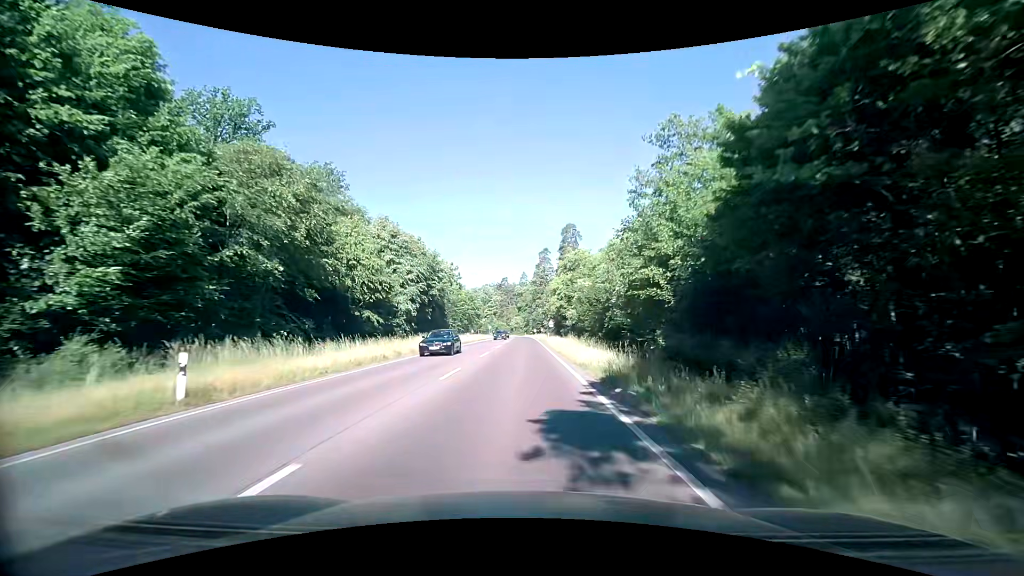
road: secondary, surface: asphalt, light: Day
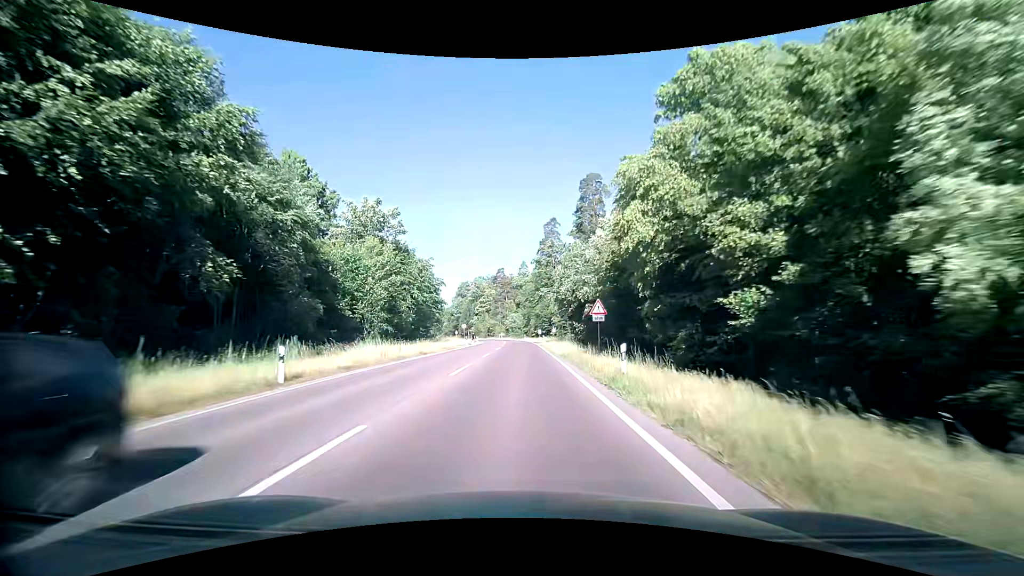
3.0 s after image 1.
(0.0, +46.2) m; -1°
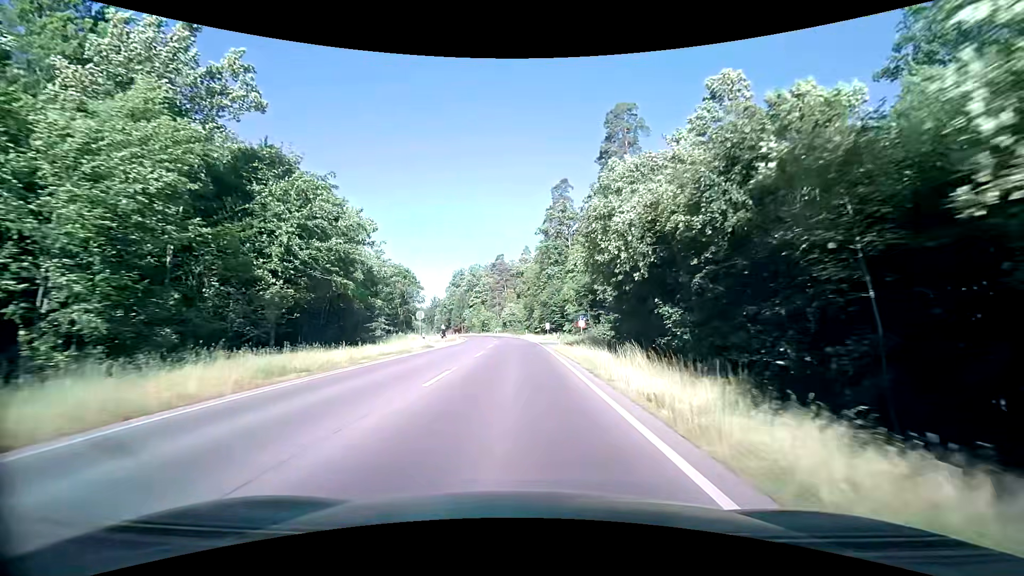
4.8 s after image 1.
(+0.2, +27.8) m; 0°
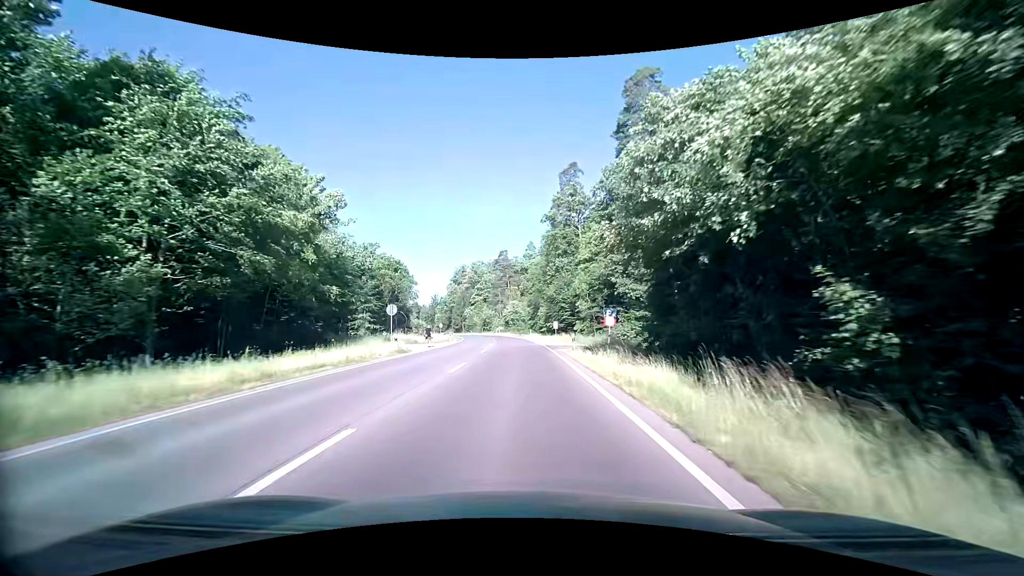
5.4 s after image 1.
(0.0, +8.9) m; 0°
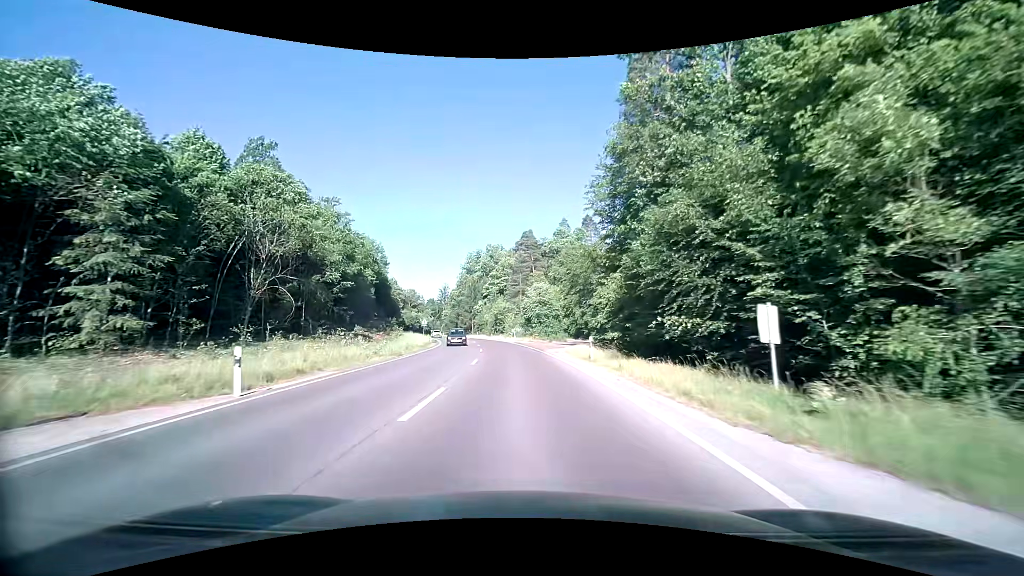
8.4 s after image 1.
(-1.1, +43.4) m; -3°
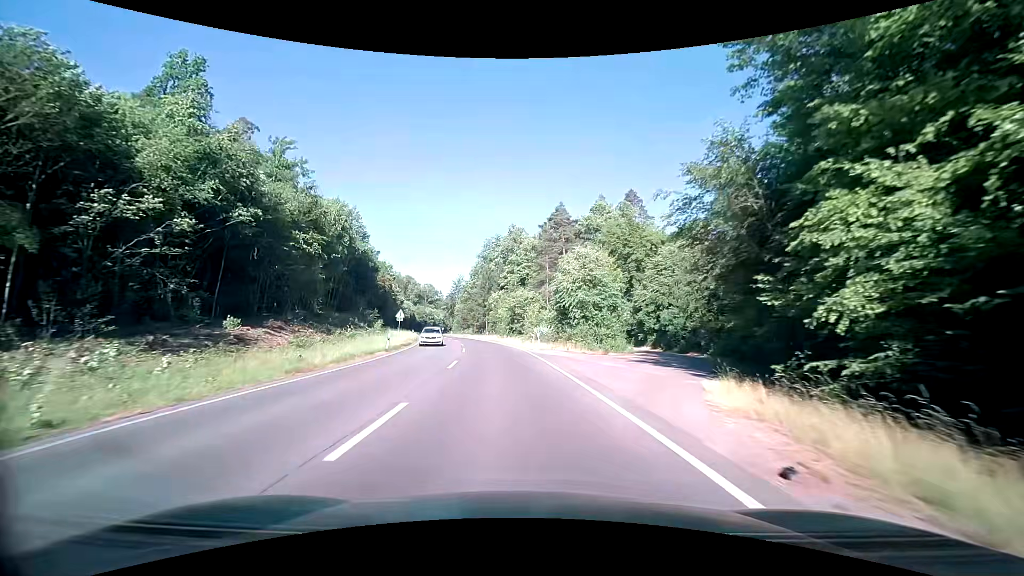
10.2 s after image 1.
(-0.6, +26.5) m; -2°
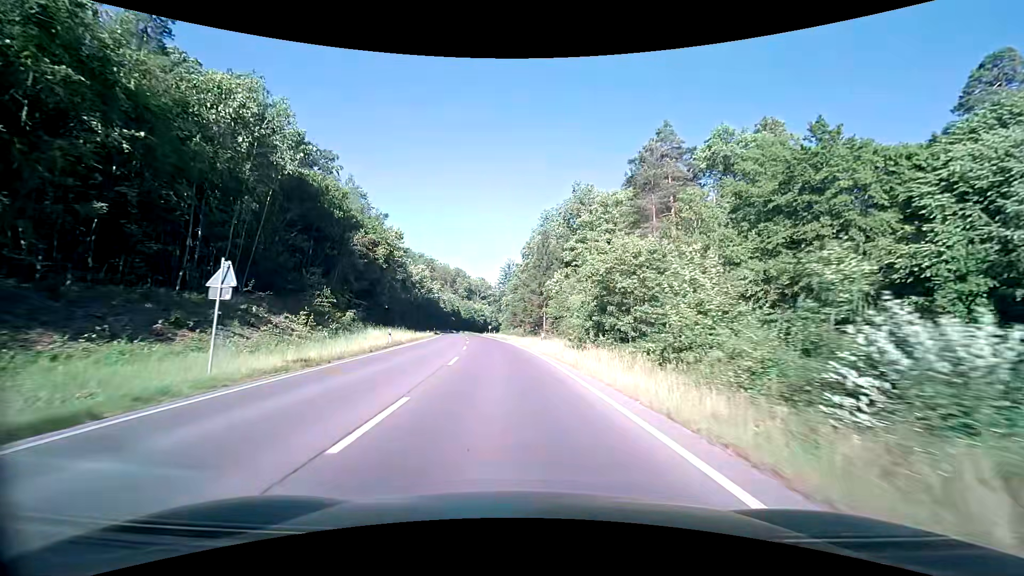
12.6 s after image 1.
(-2.4, +35.9) m; -7°
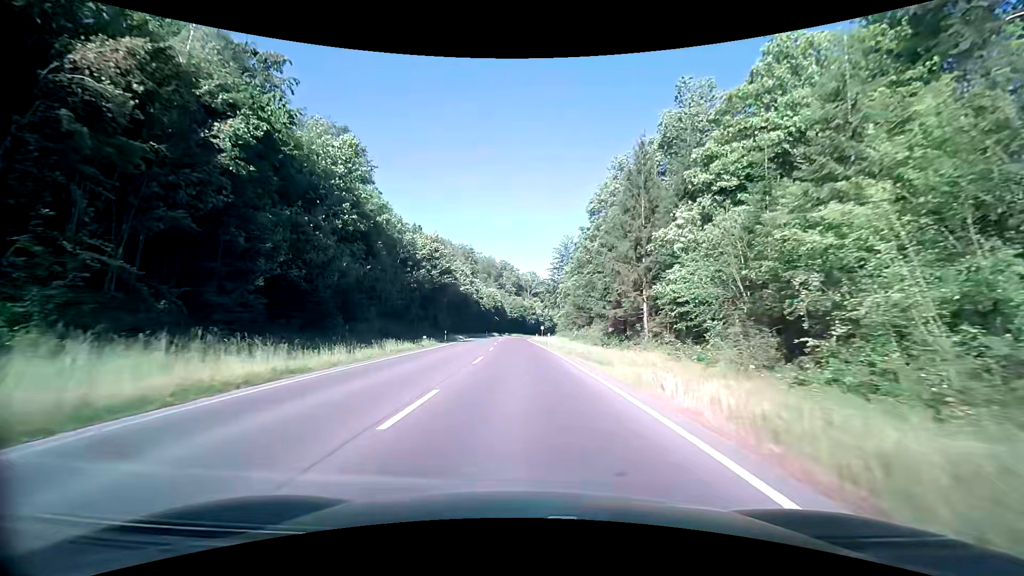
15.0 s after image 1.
(-2.1, +35.1) m; -6°
(0, +10) (0, +20) (0, +30) (-1, +40) (-1, +50) (-1, +60) (-2, +70) (-2, +80) (-1, +90) (-1, +100) m
